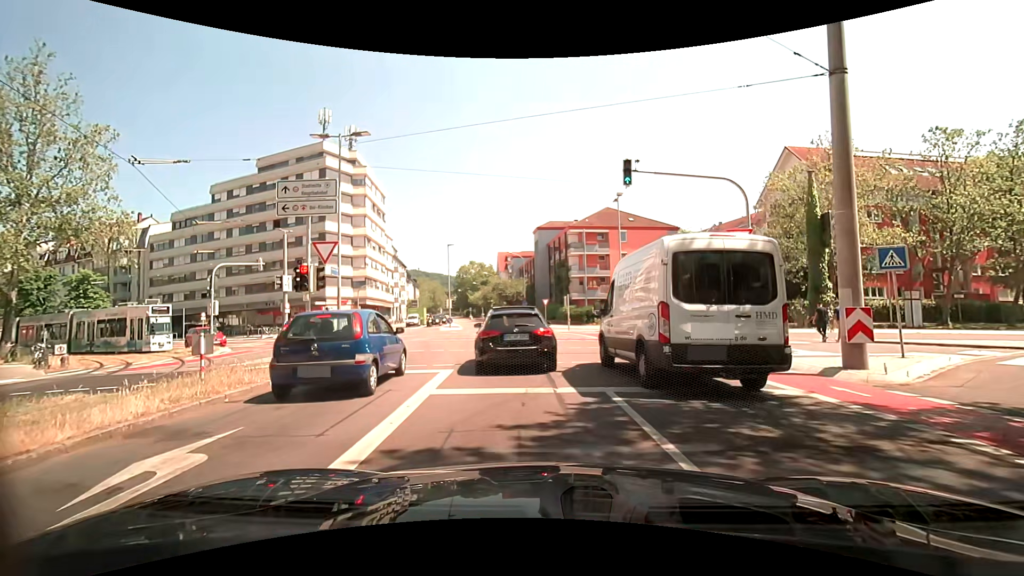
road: secondary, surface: asphalt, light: Day
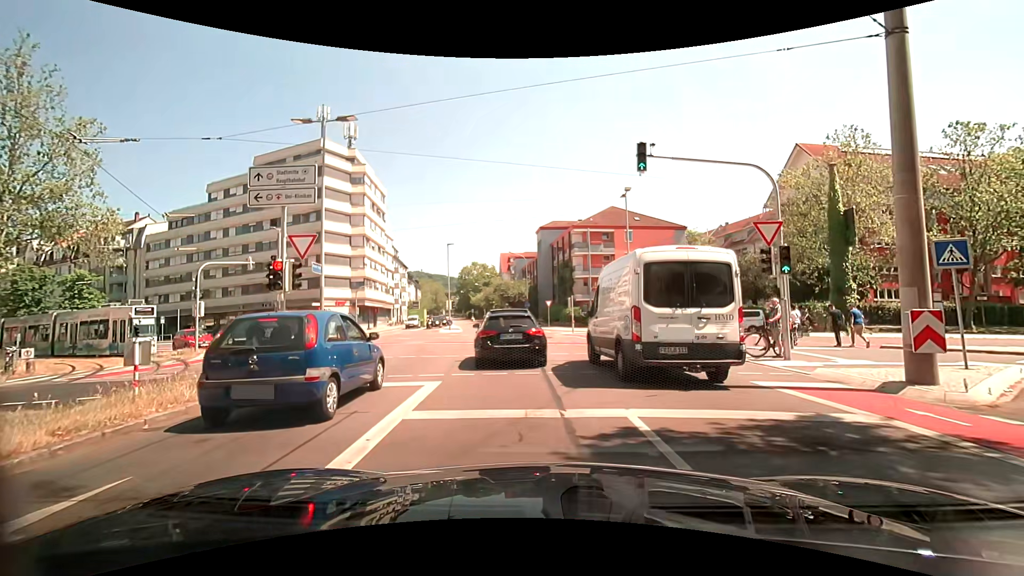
(0.0, +1.9) m; +2°
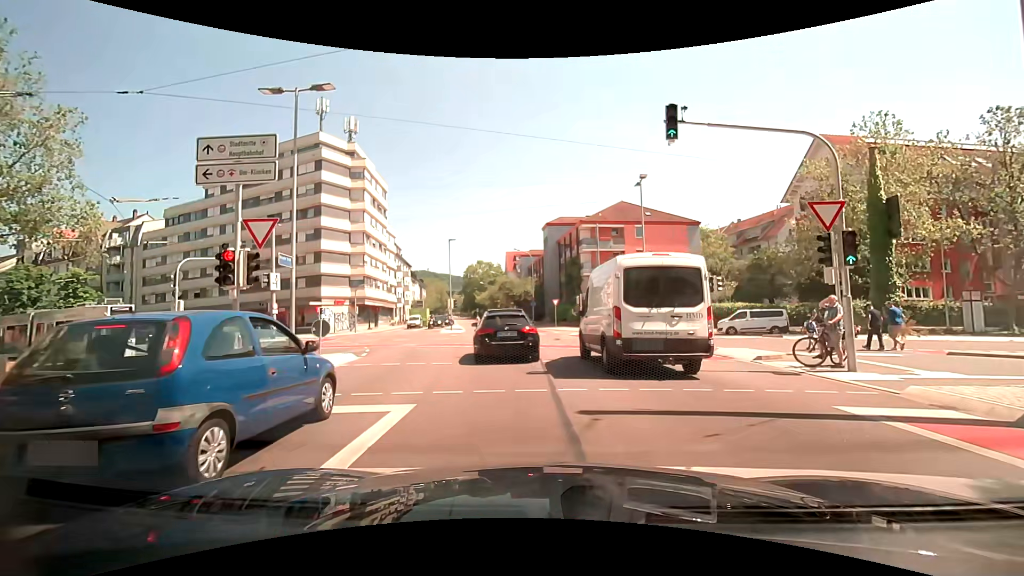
(-0.1, +2.7) m; -2°
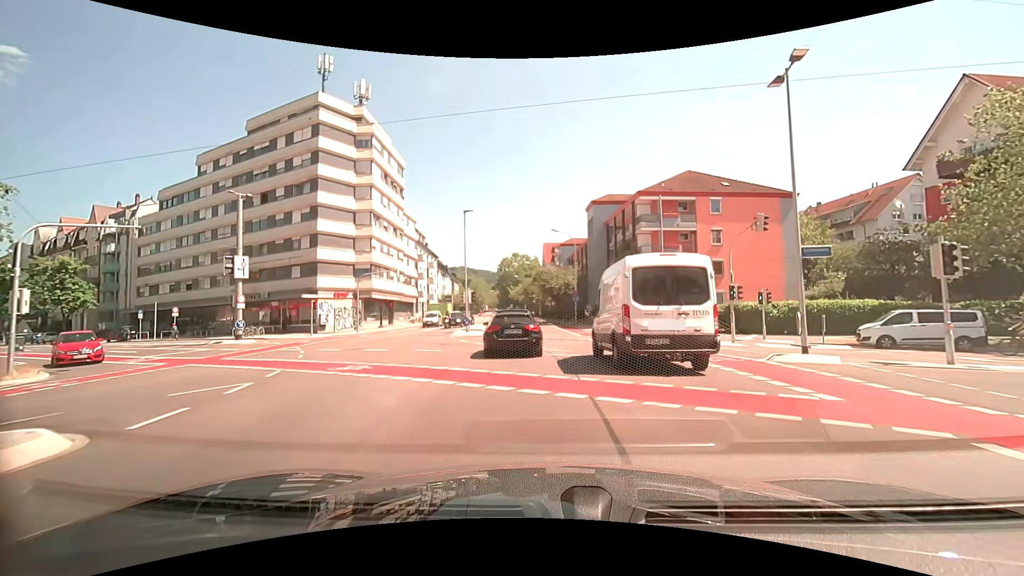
(-0.4, +12.2) m; -4°
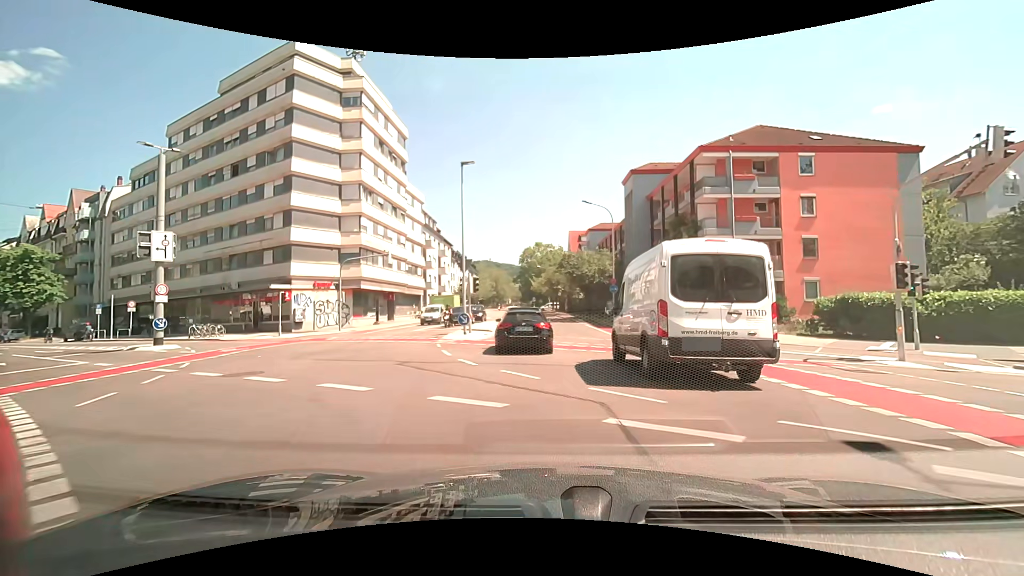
(-0.3, +10.2) m; -3°
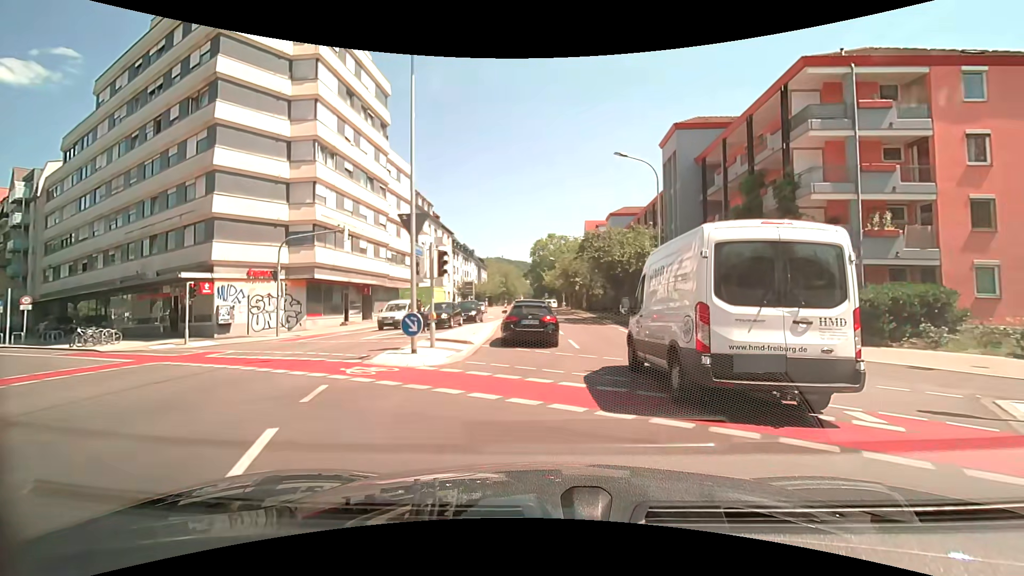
(-0.1, +11.1) m; -1°
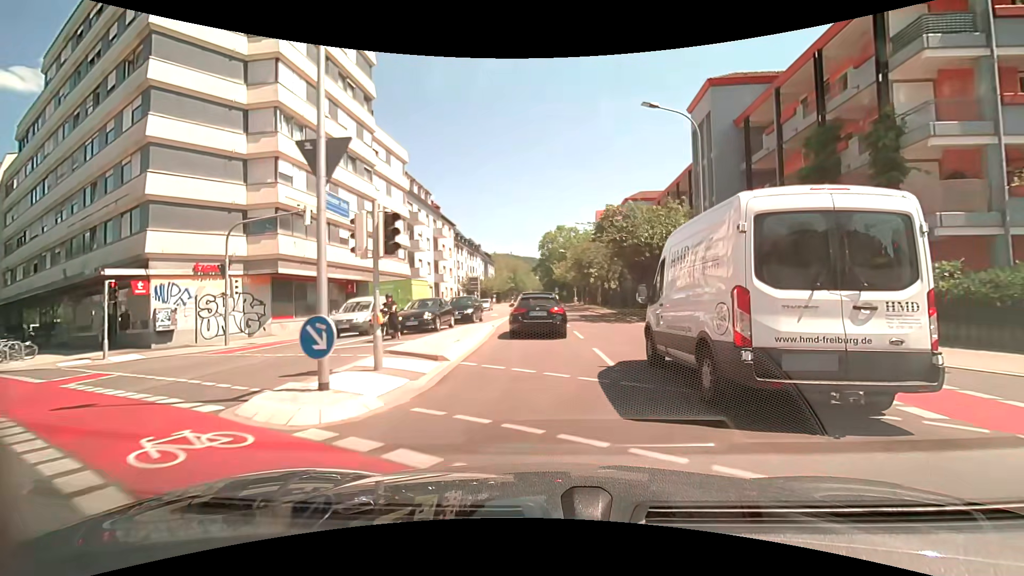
(0.0, +5.6) m; -1°
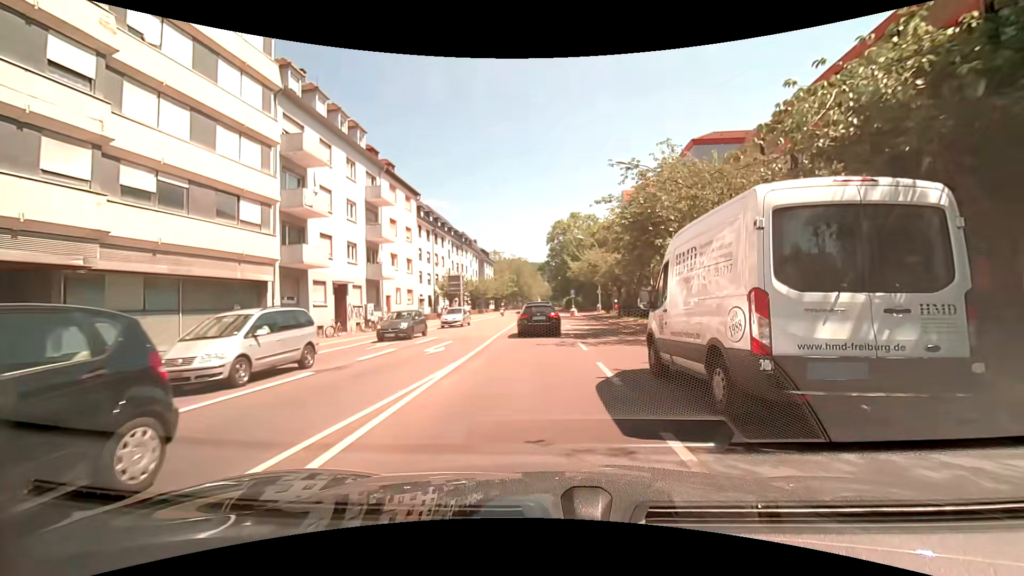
(-0.2, +25.2) m; -1°
(0, +10) (0, +20) (0, +30) (0, +40) (0, +50) (0, +60) (0, +70) (-1, +80) (-1, +90) (0, +100) m
